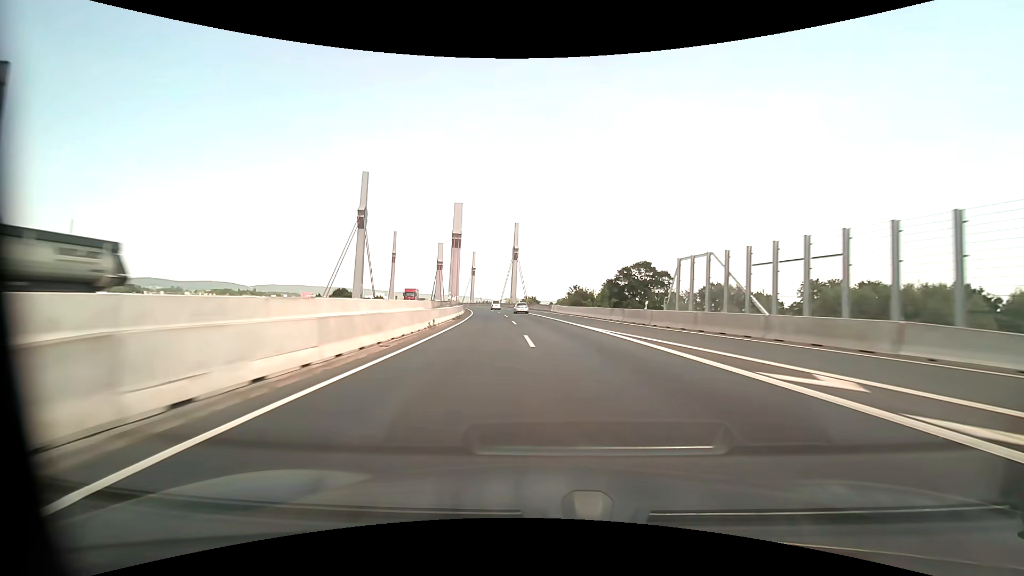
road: motorway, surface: asphalt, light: Day
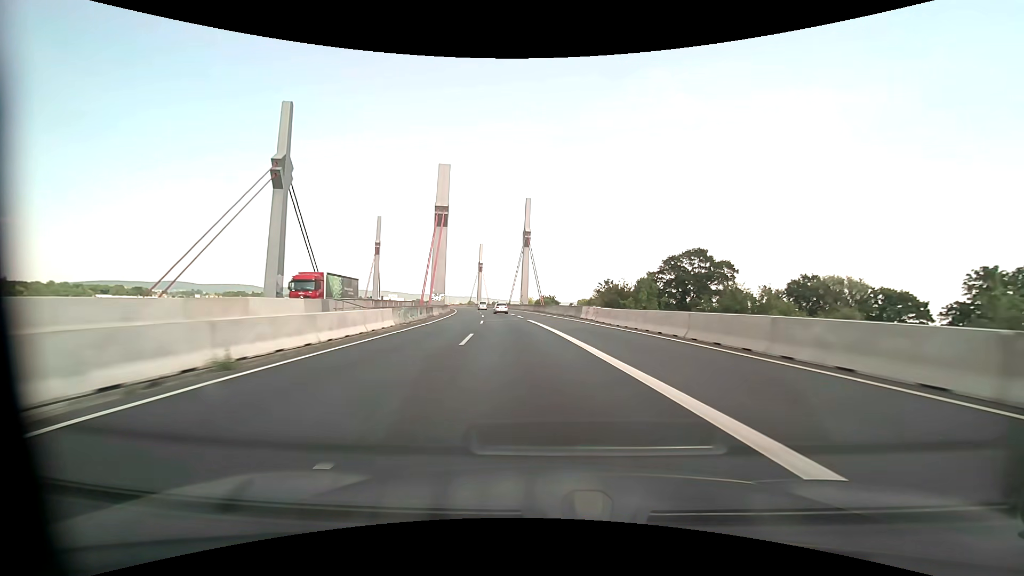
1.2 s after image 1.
(-0.3, +34.9) m; -2°
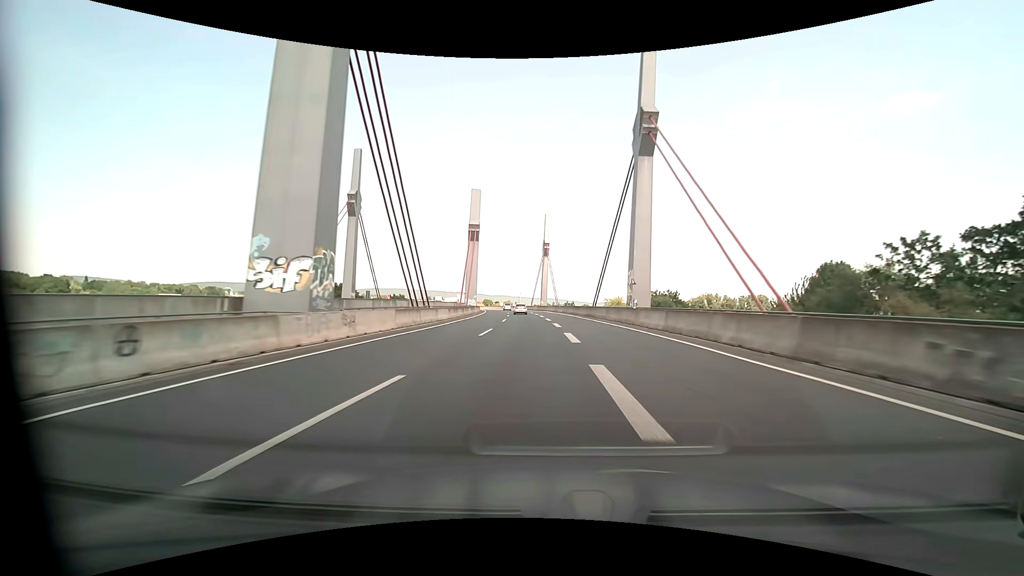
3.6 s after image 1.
(-5.5, +66.3) m; -9°
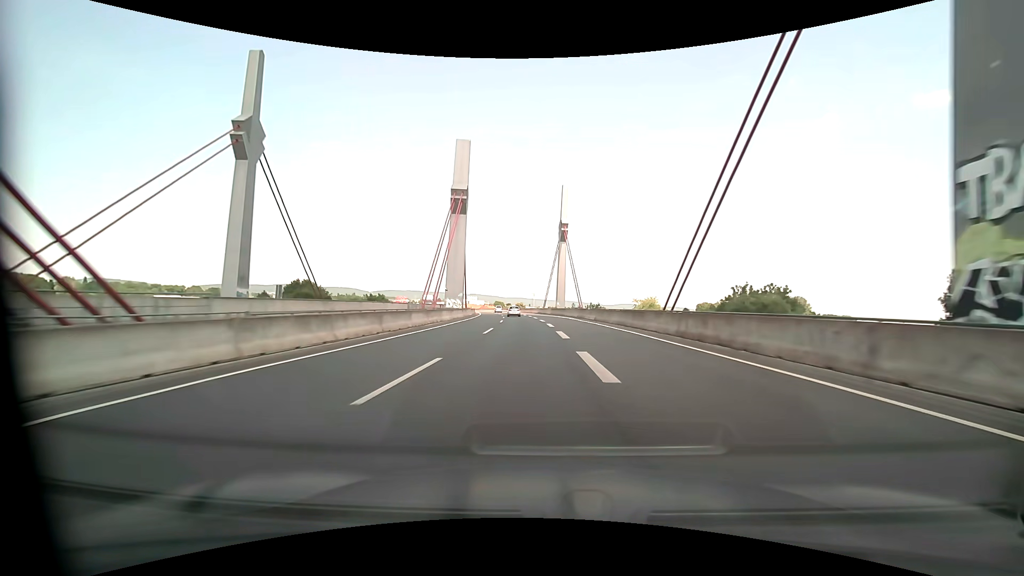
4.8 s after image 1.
(-0.5, +32.5) m; -1°
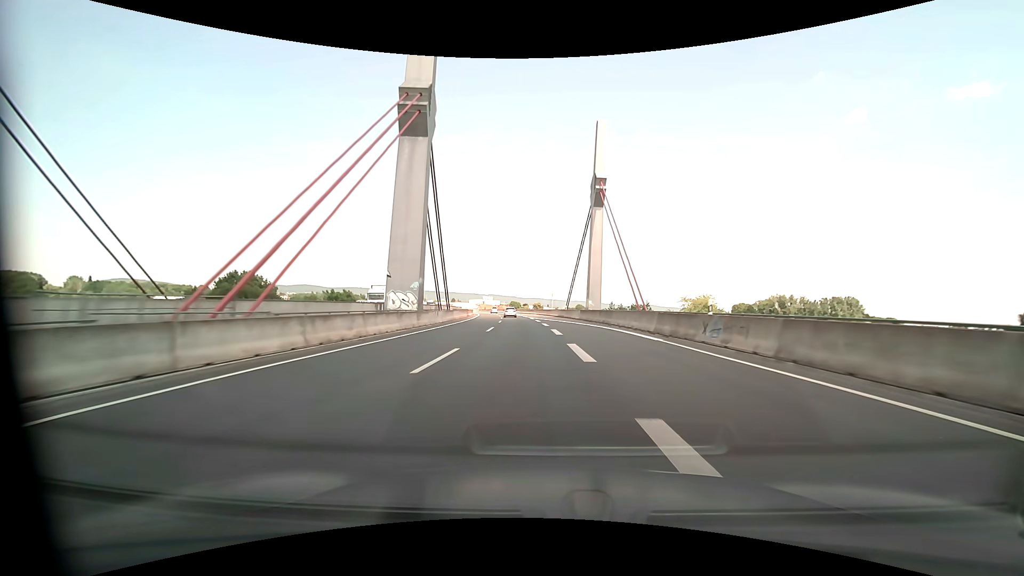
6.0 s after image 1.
(-0.8, +32.8) m; -2°
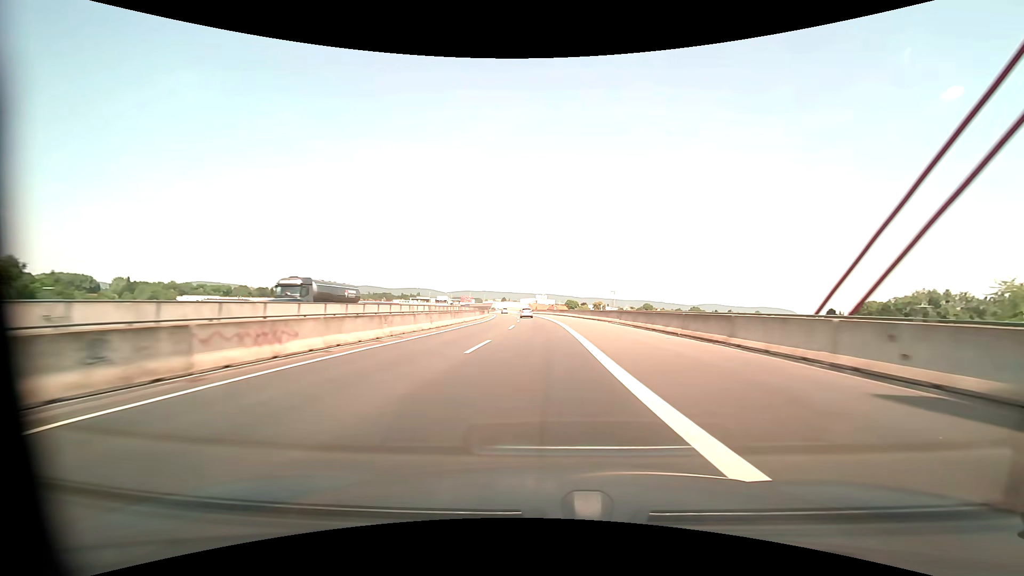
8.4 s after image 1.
(-2.9, +67.4) m; -7°
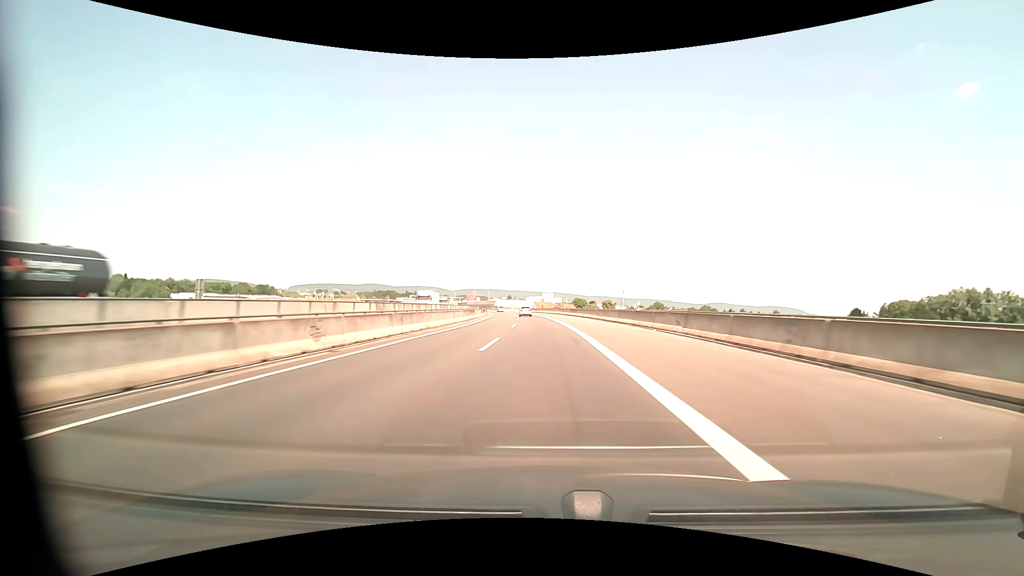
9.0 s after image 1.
(-0.1, +17.2) m; -1°
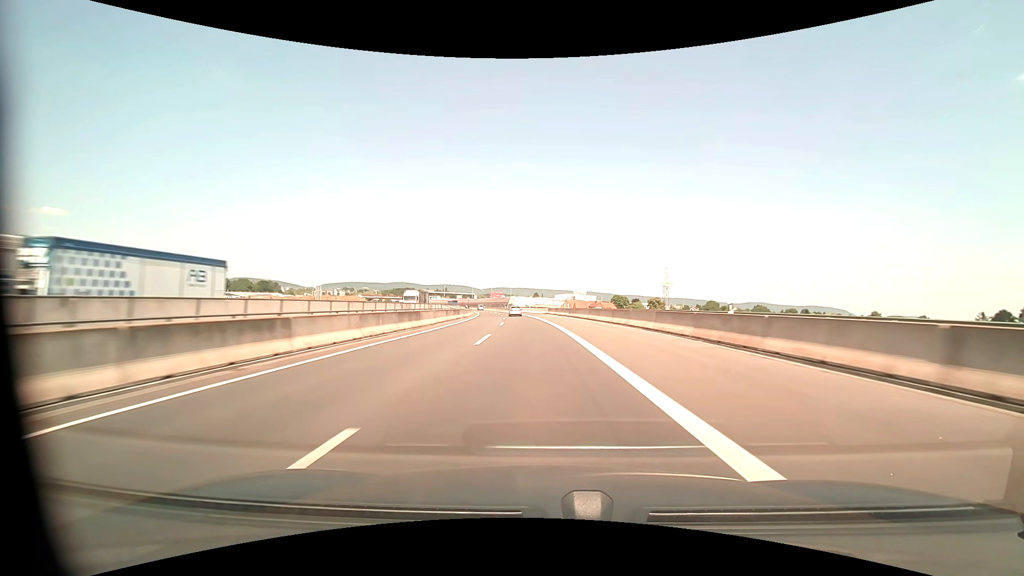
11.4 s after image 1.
(-1.8, +69.8) m; -3°
(0, +10) (0, +20) (-1, +30) (-1, +40) (-2, +50) (-3, +60) (-4, +70) (-5, +80) (-6, +90) (-7, +100) m
